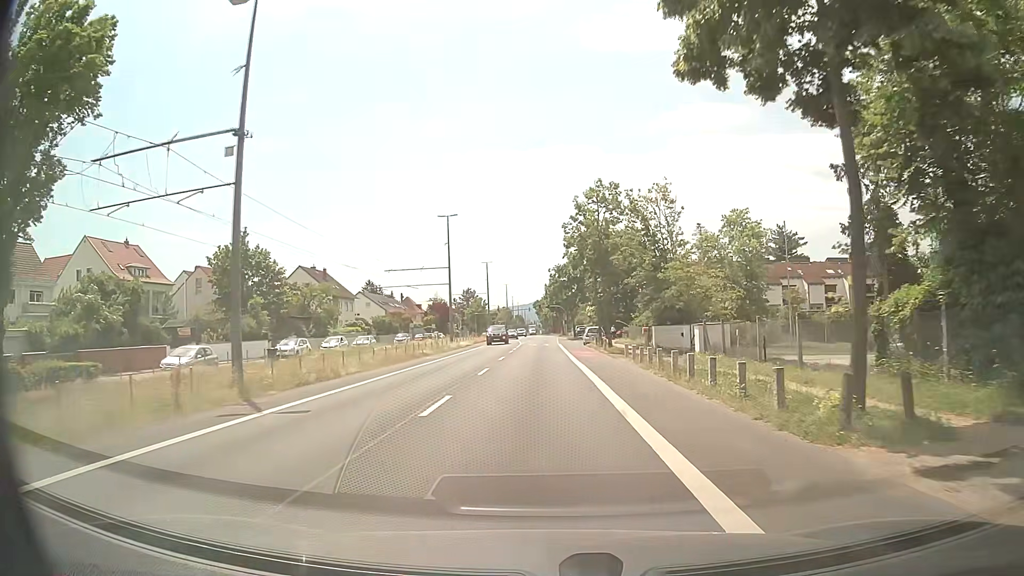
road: tertiary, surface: asphalt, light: Day
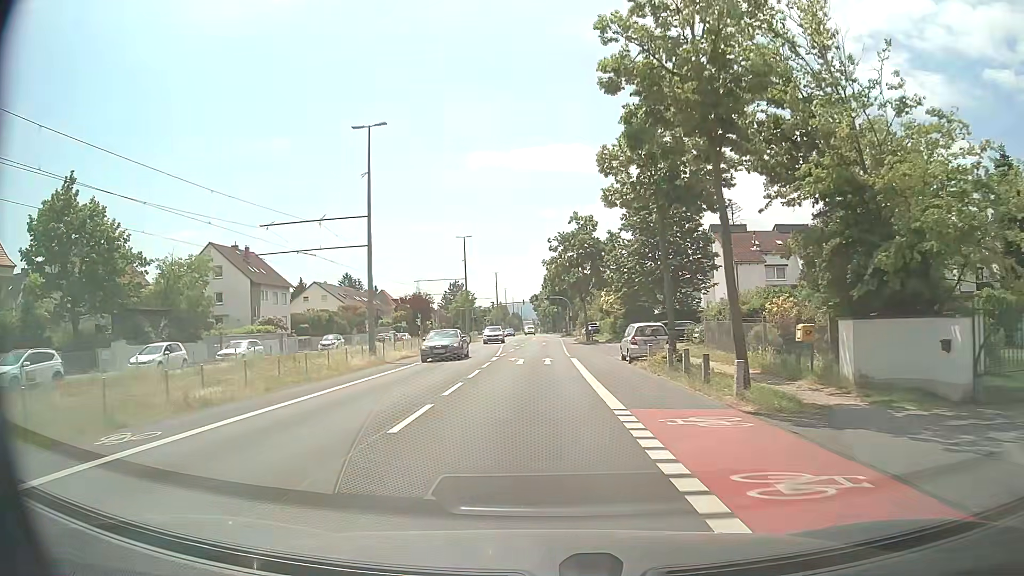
(0.0, +28.7) m; 0°
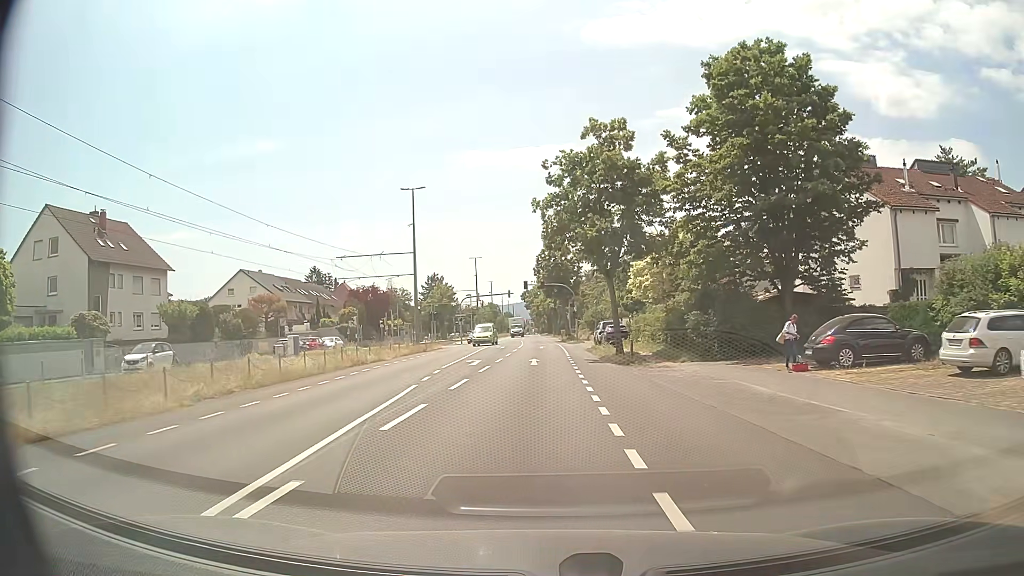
(+0.2, +28.3) m; +1°
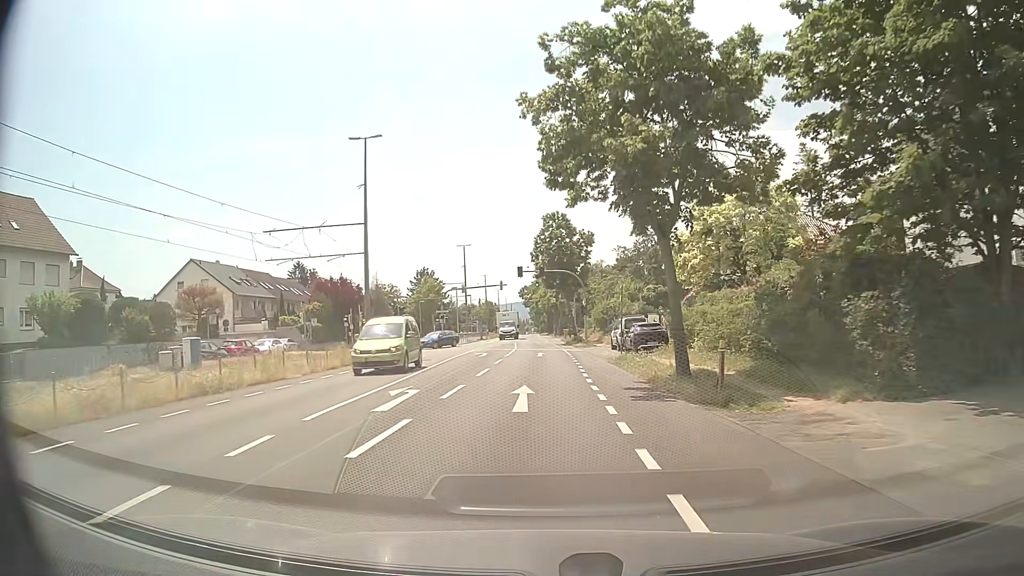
(0.0, +14.2) m; 0°
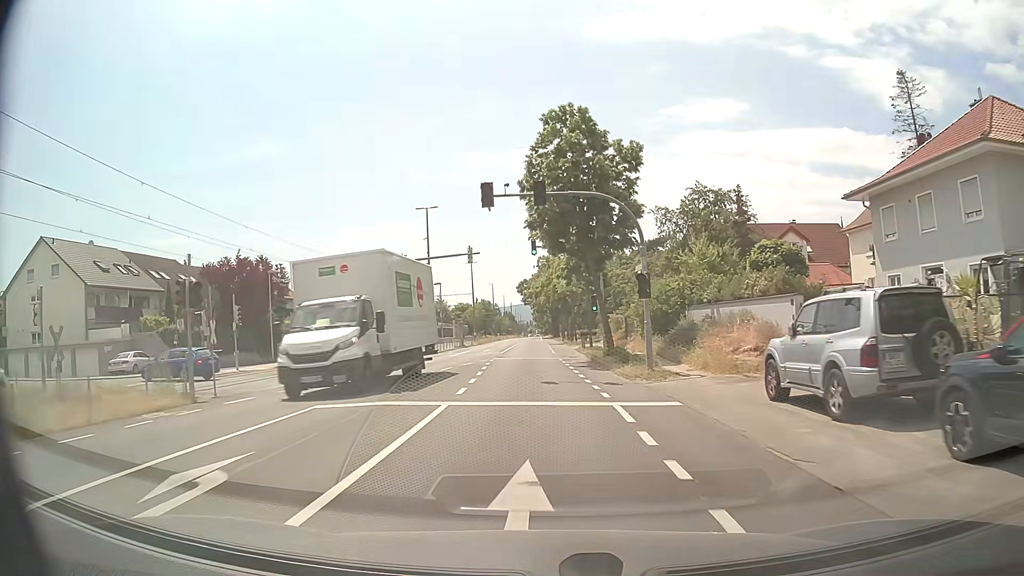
(0.0, +28.8) m; 0°
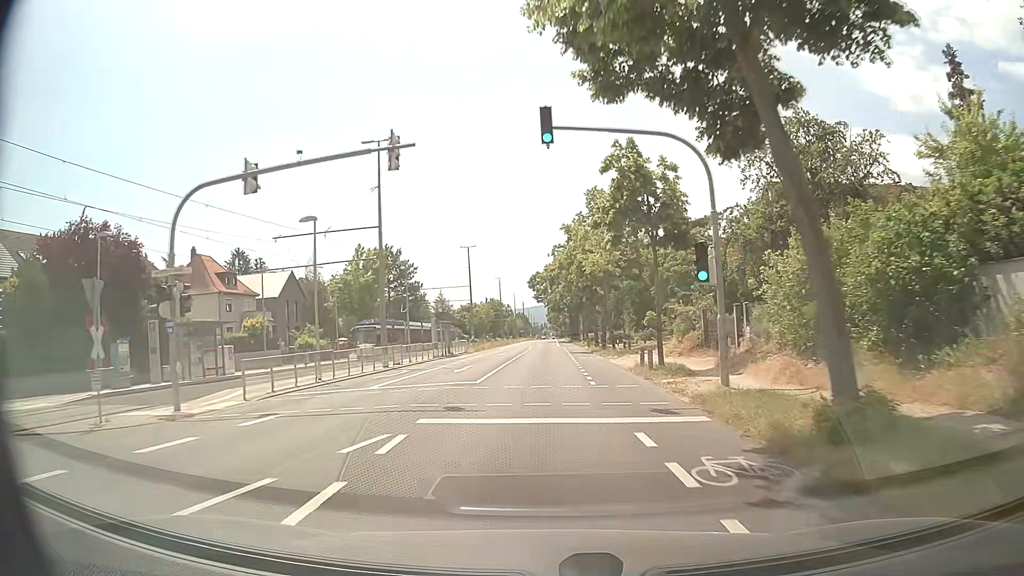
(-0.3, +21.7) m; -2°
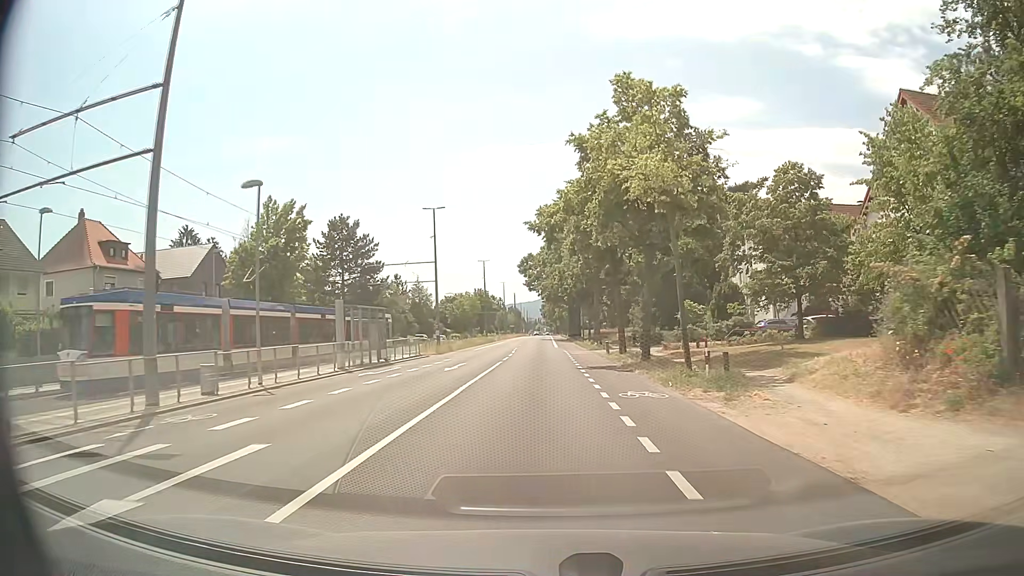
(+0.2, +21.7) m; +1°
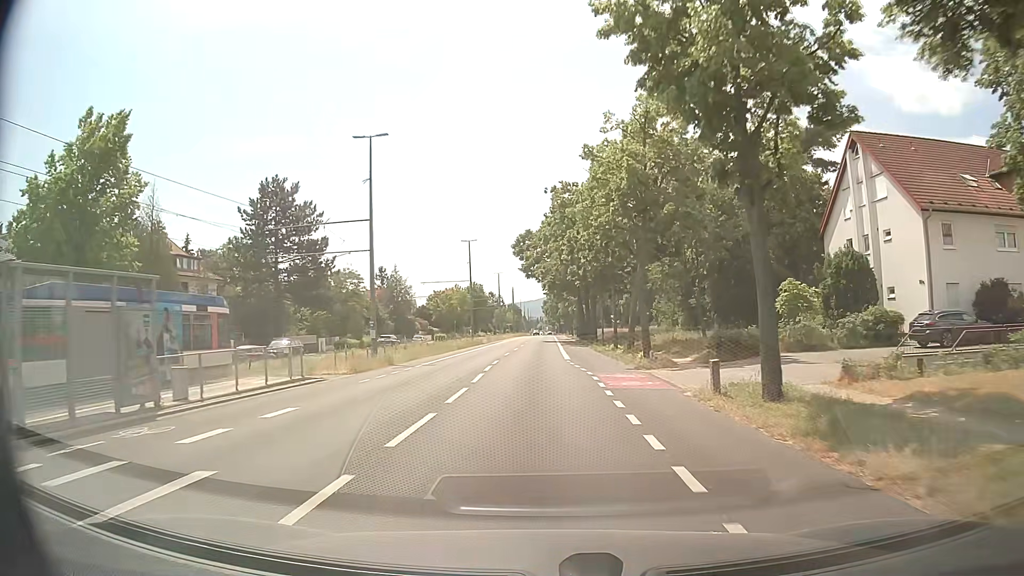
(0.0, +21.9) m; 0°
(0, +10) (0, +20) (0, +30) (-1, +40) (0, +50) (0, +60) (0, +70) (0, +80) (0, +90) (0, +100) m
